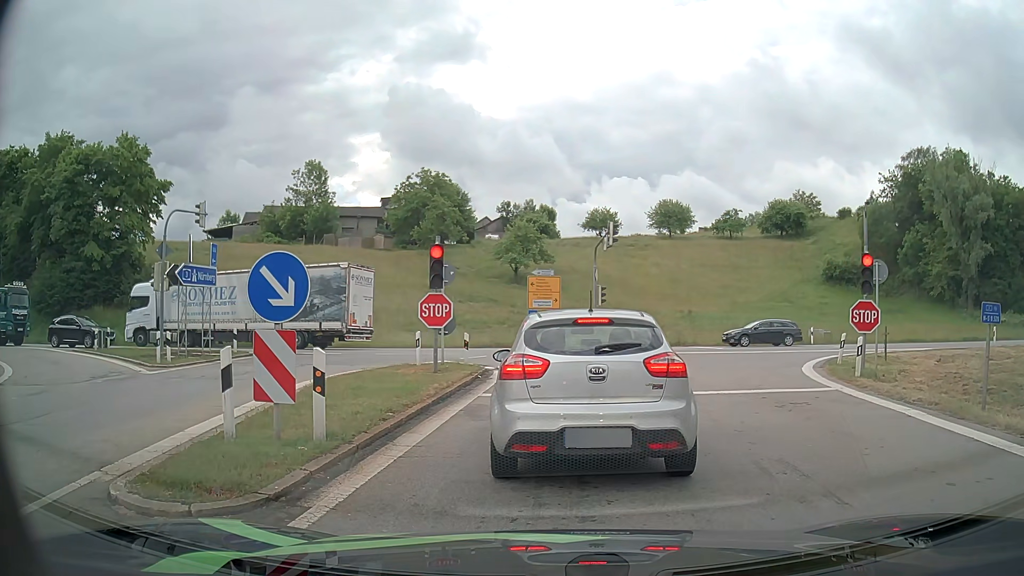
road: motorway_link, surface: asphalt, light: Day
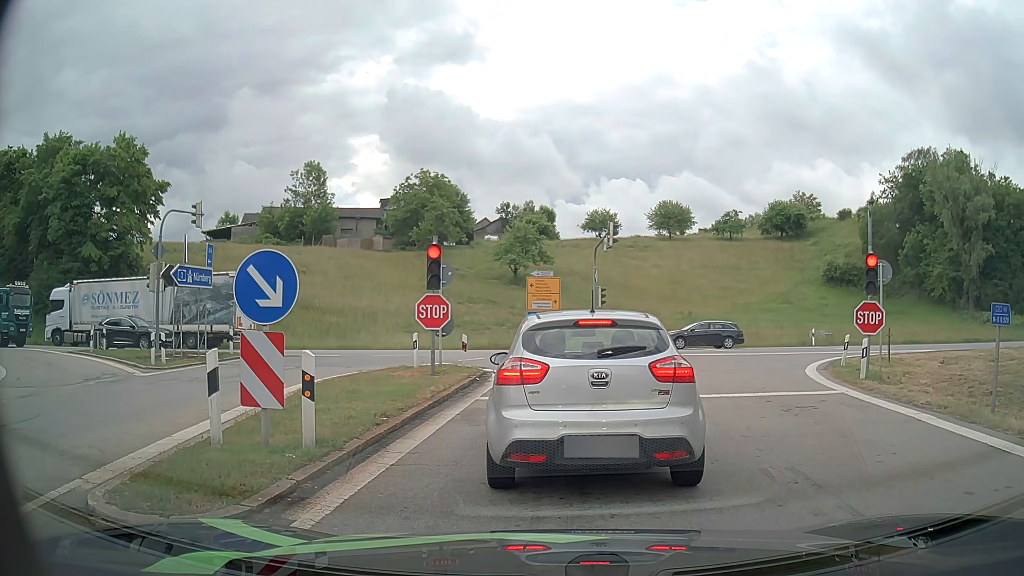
(0.0, +0.3) m; 0°
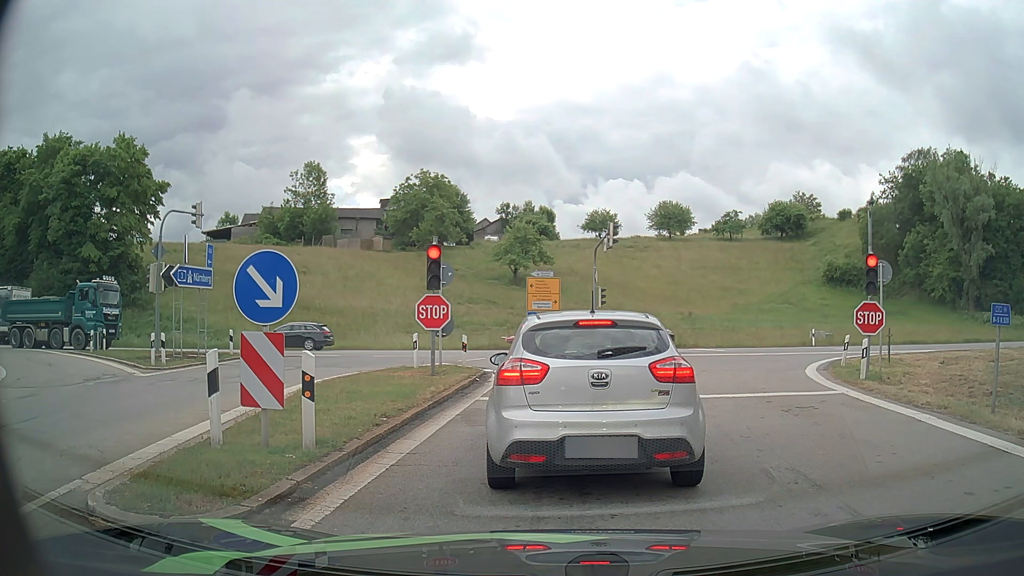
(0.0, +0.1) m; 0°
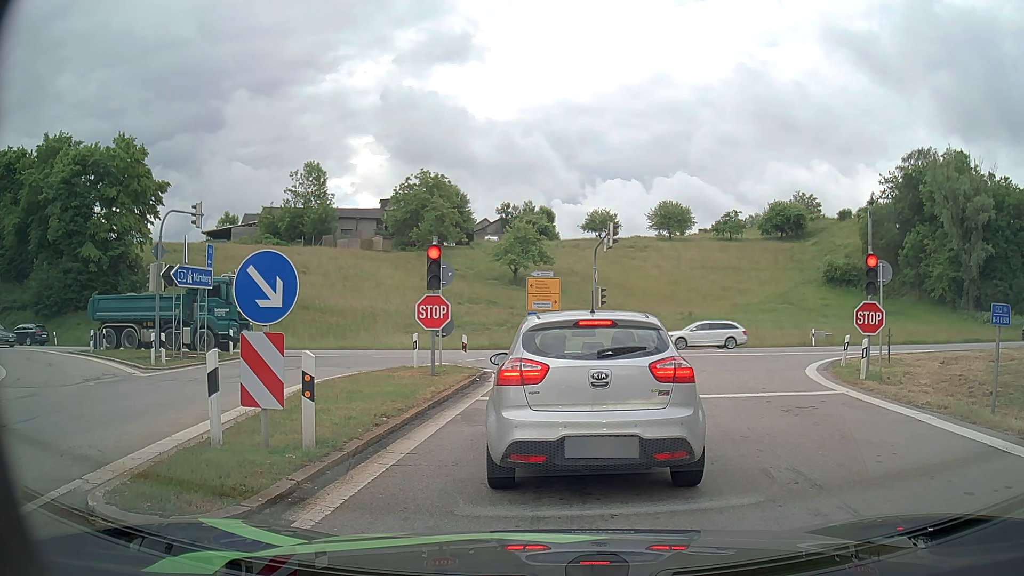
(0.0, 0.0) m; 0°
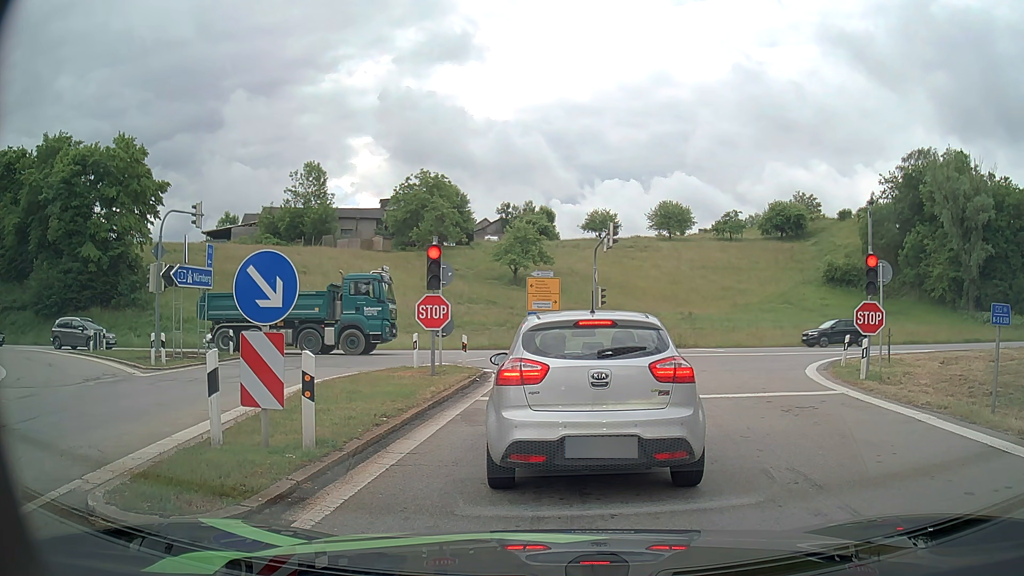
(0.0, 0.0) m; 0°
